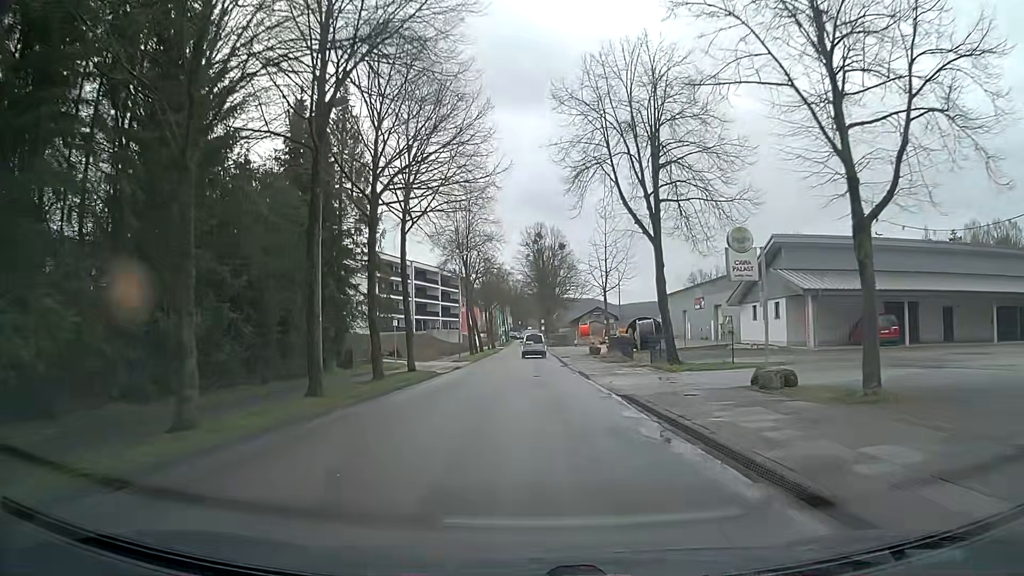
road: tertiary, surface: asphalt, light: Day
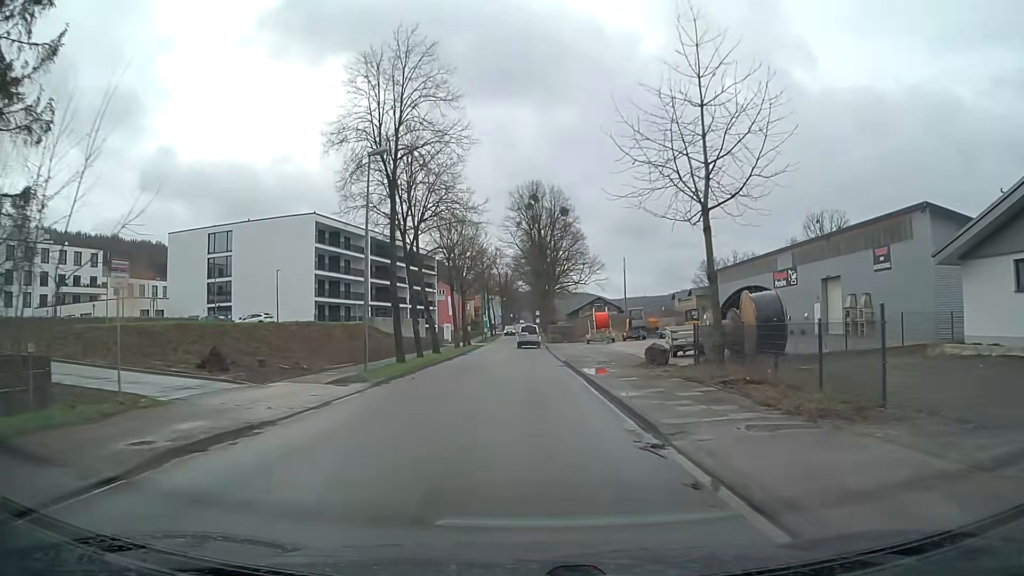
(+0.2, +28.7) m; +1°
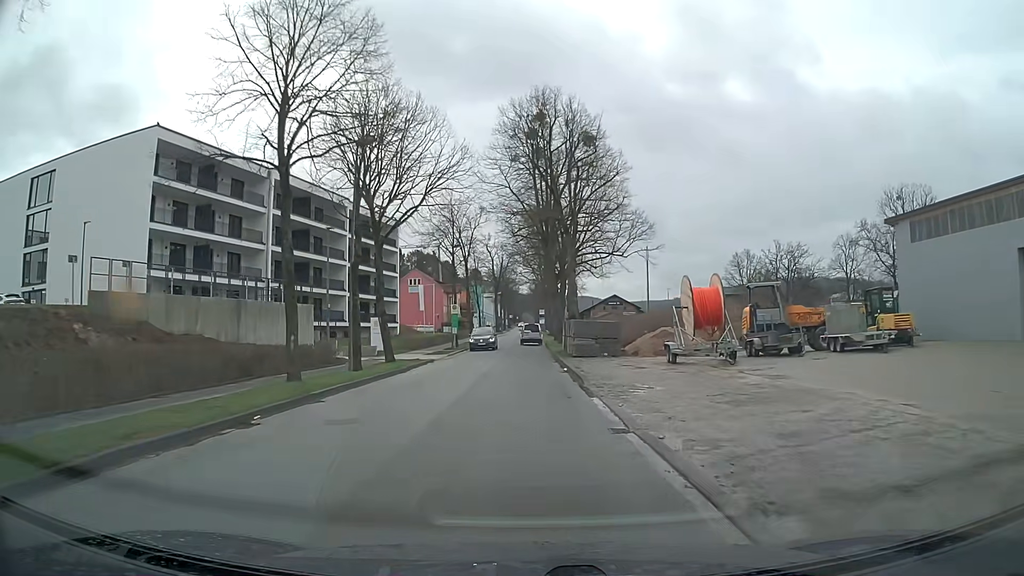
(0.0, +36.3) m; 0°
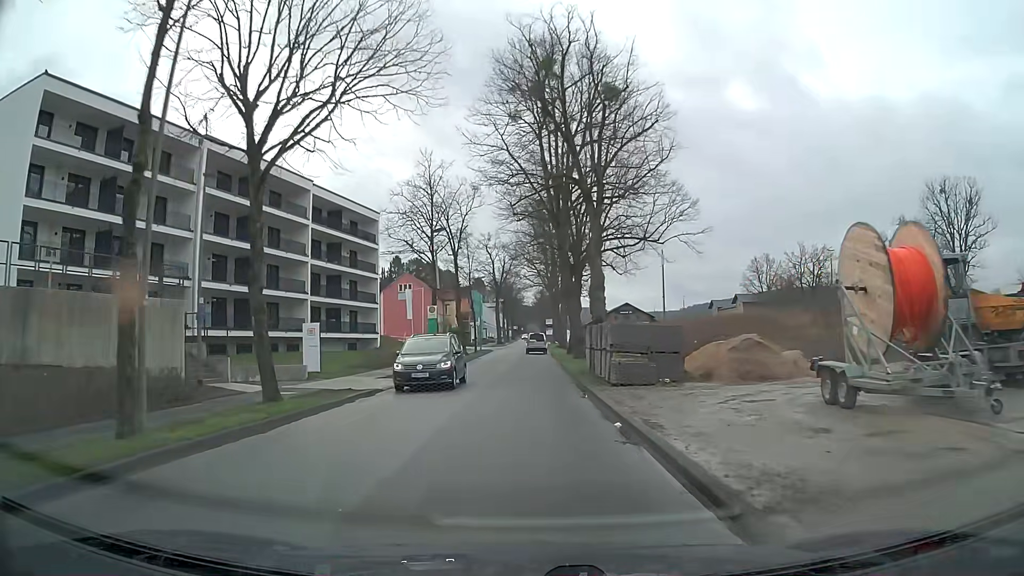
(0.0, +13.7) m; -1°
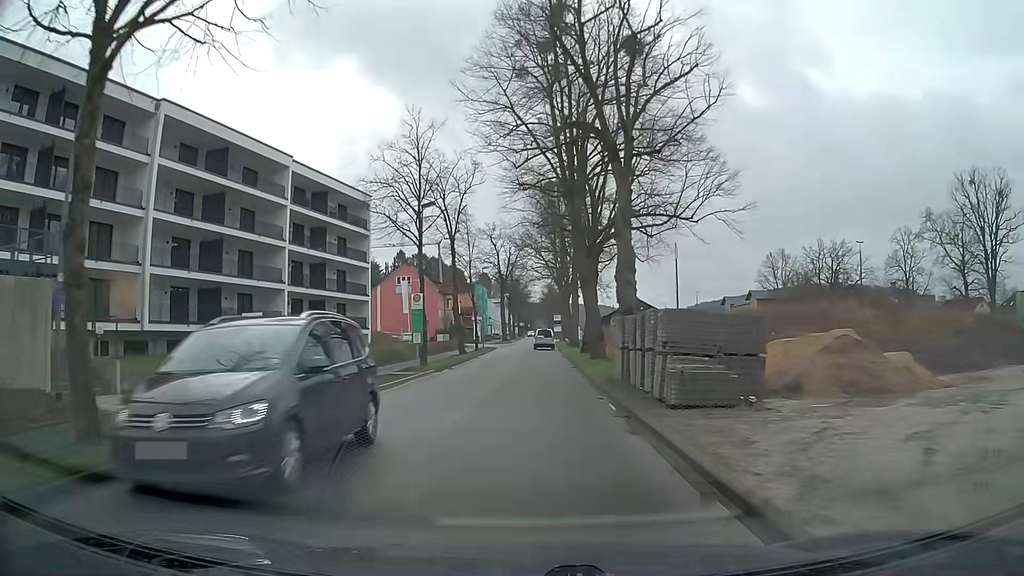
(0.0, +7.1) m; 0°
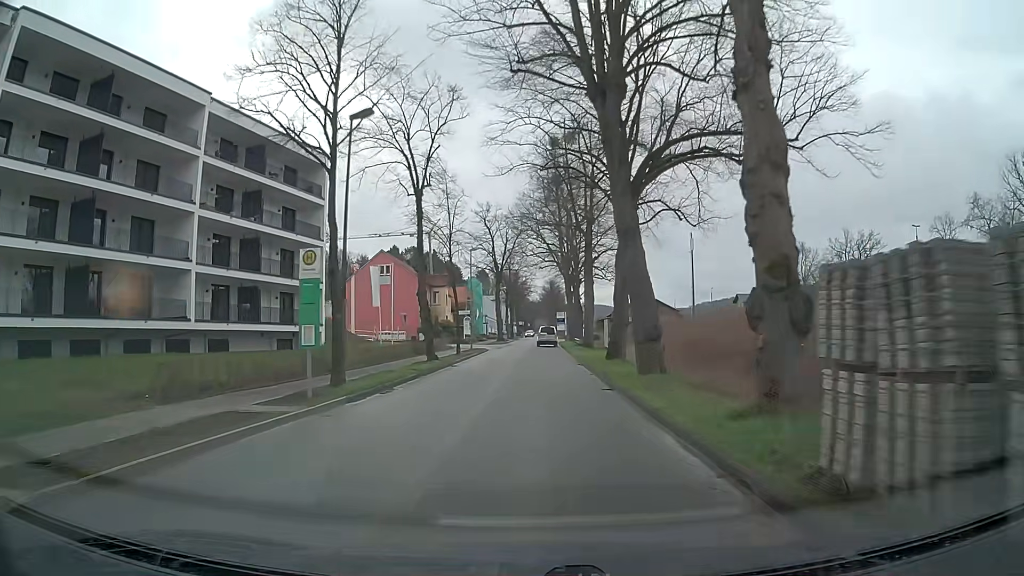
(0.0, +14.6) m; 0°
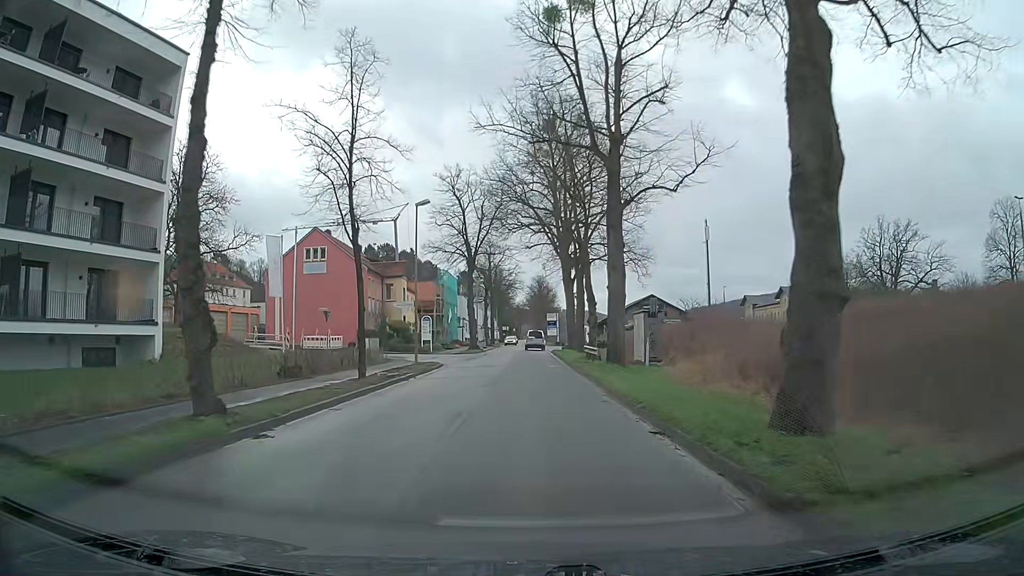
(+0.2, +21.6) m; 0°
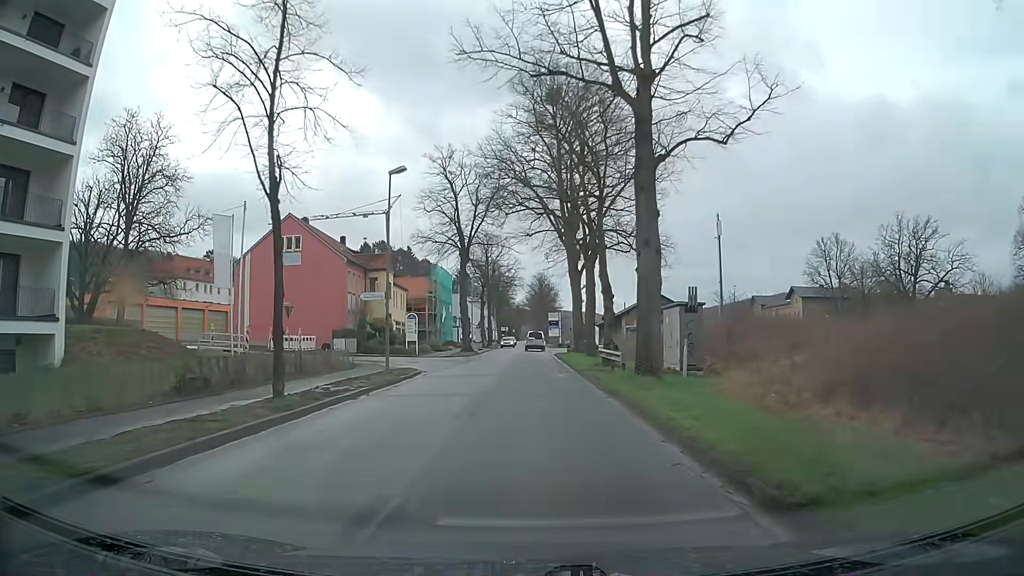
(+0.1, +7.2) m; +1°
(0, +10) (0, +20) (0, +30) (0, +40) (0, +50) (0, +60) (0, +70) (0, +80) (-1, +90) (-1, +100) m
